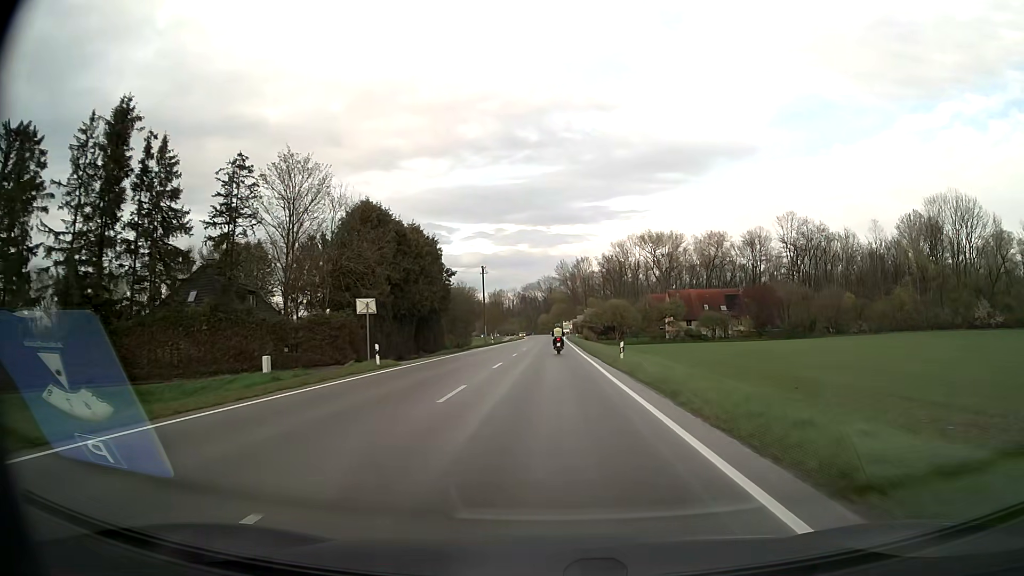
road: secondary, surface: asphalt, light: Day
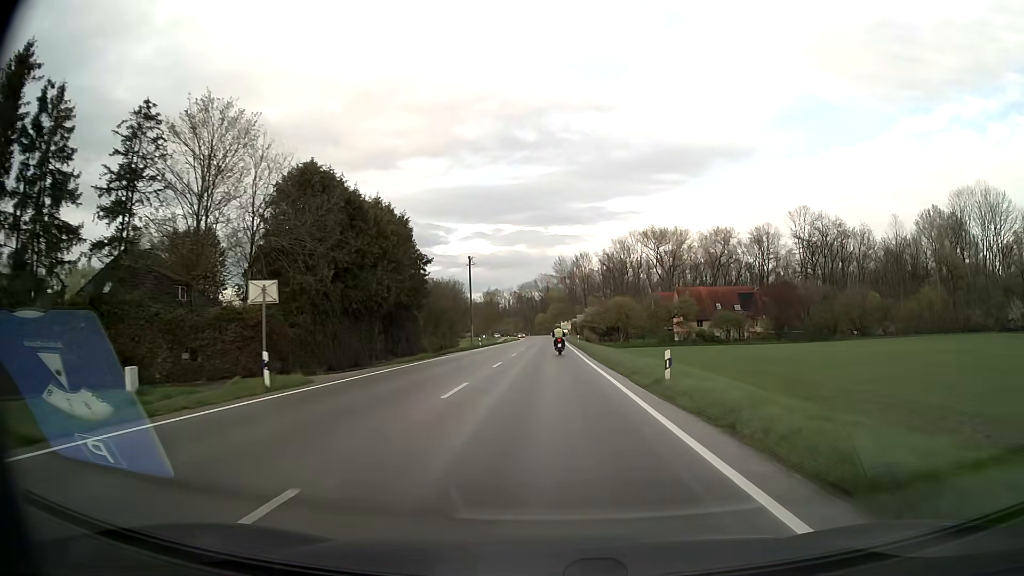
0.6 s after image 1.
(0.0, +11.2) m; 0°
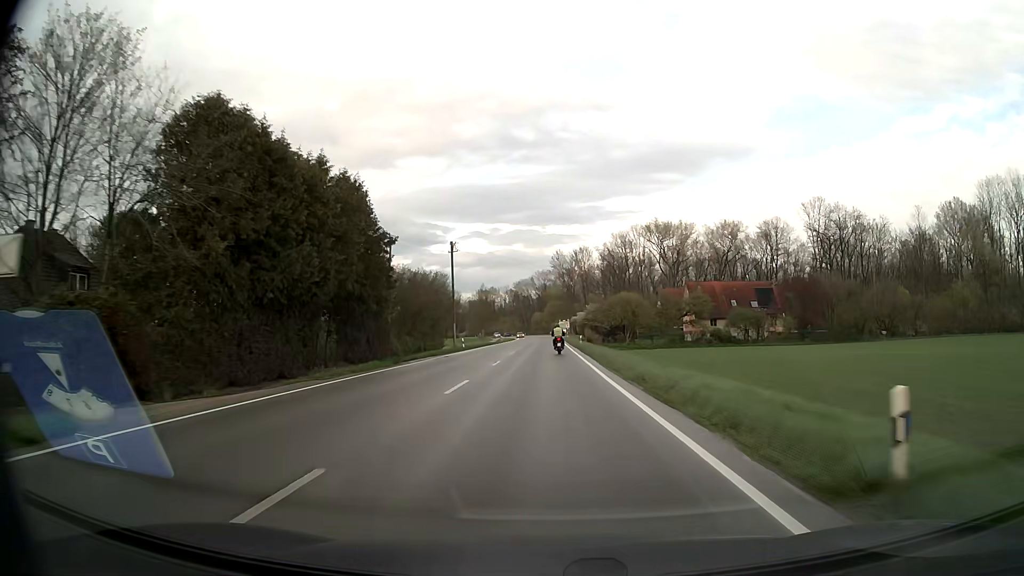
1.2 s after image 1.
(0.0, +11.2) m; 0°
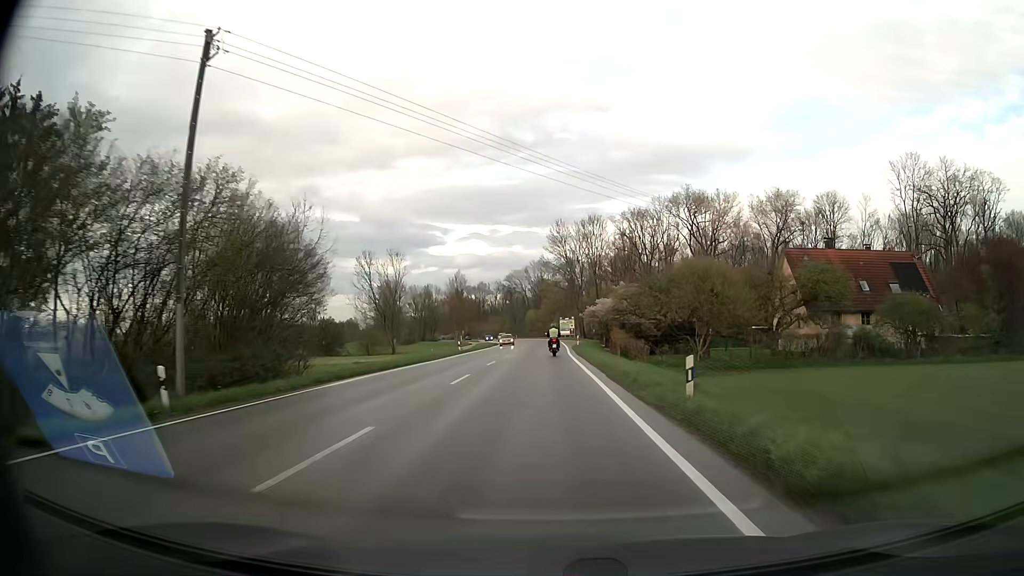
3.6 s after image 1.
(+0.1, +45.1) m; 0°
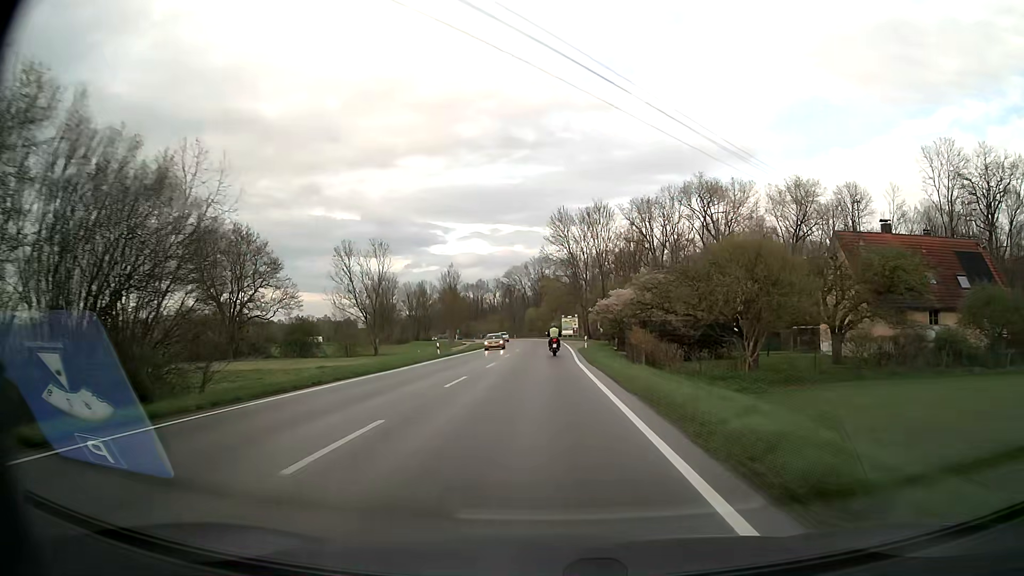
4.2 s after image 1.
(0.0, +11.3) m; 0°
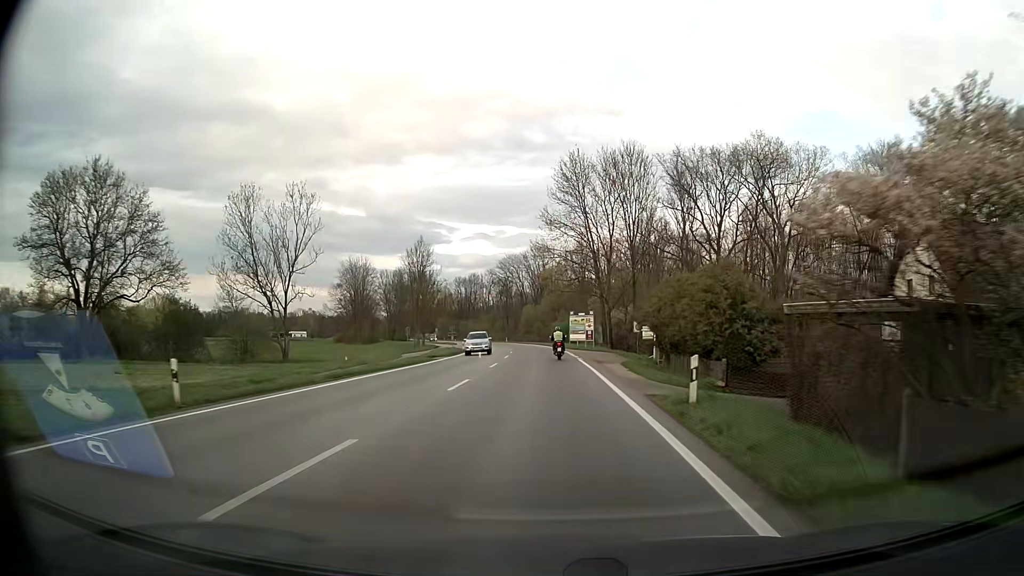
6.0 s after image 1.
(-0.2, +33.8) m; 0°
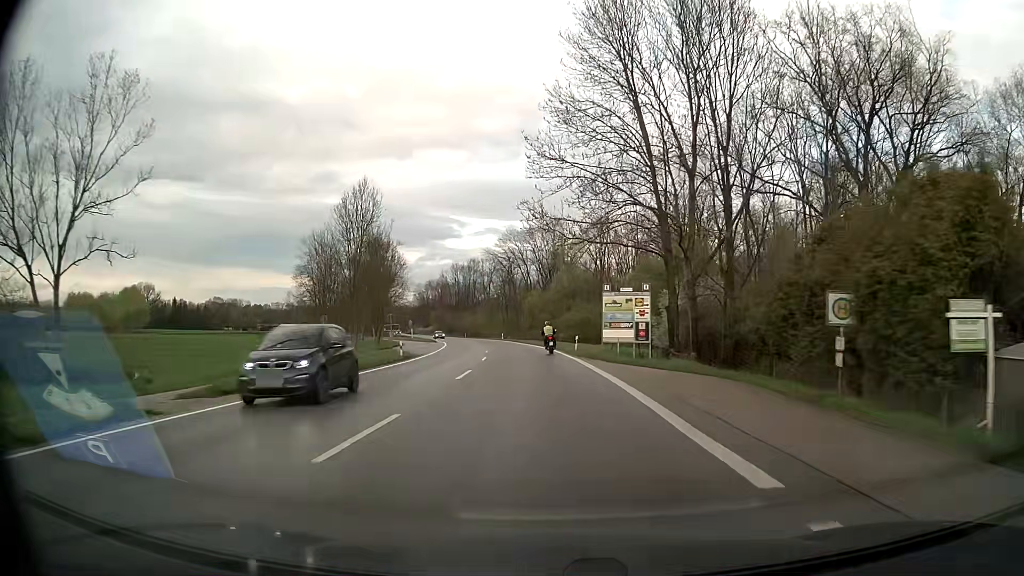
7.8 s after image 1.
(-0.2, +33.8) m; -1°
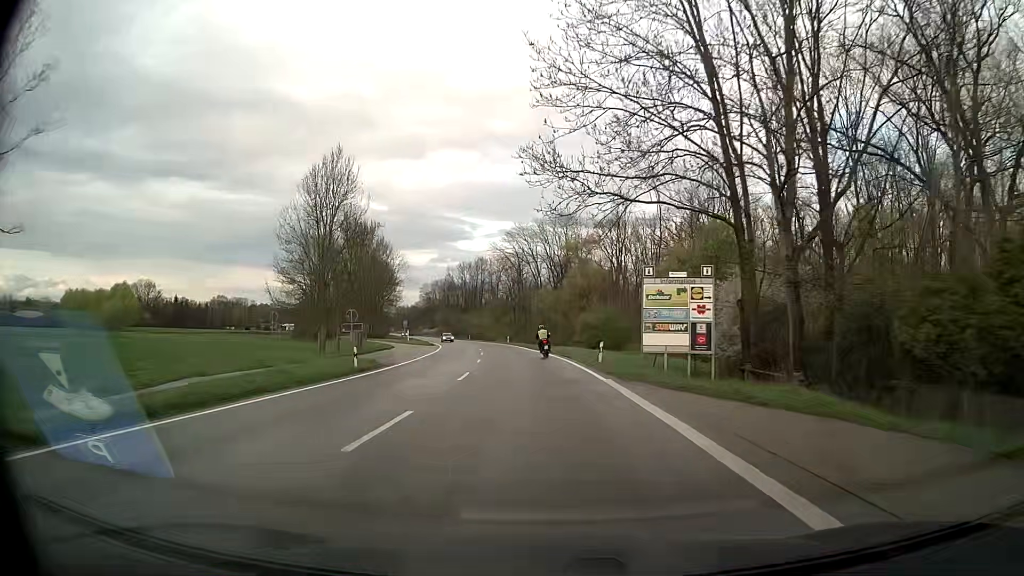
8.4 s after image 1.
(-0.1, +11.4) m; -1°
(0, +10) (0, +20) (-1, +30) (-2, +40) (-3, +50) (-4, +60) (-5, +70) (-7, +80) (-9, +89) (-11, +99) m
